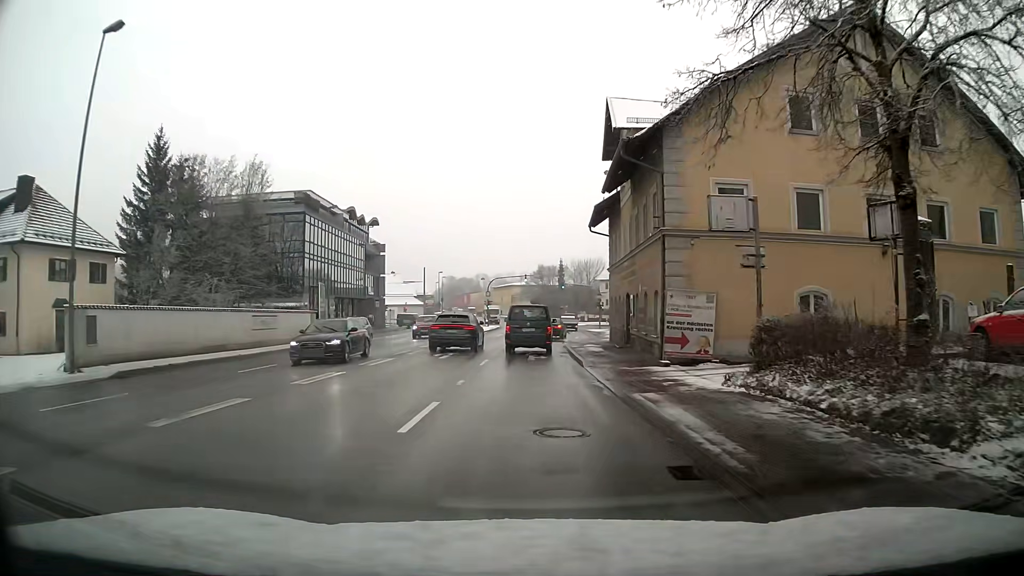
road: primary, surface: asphalt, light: Day
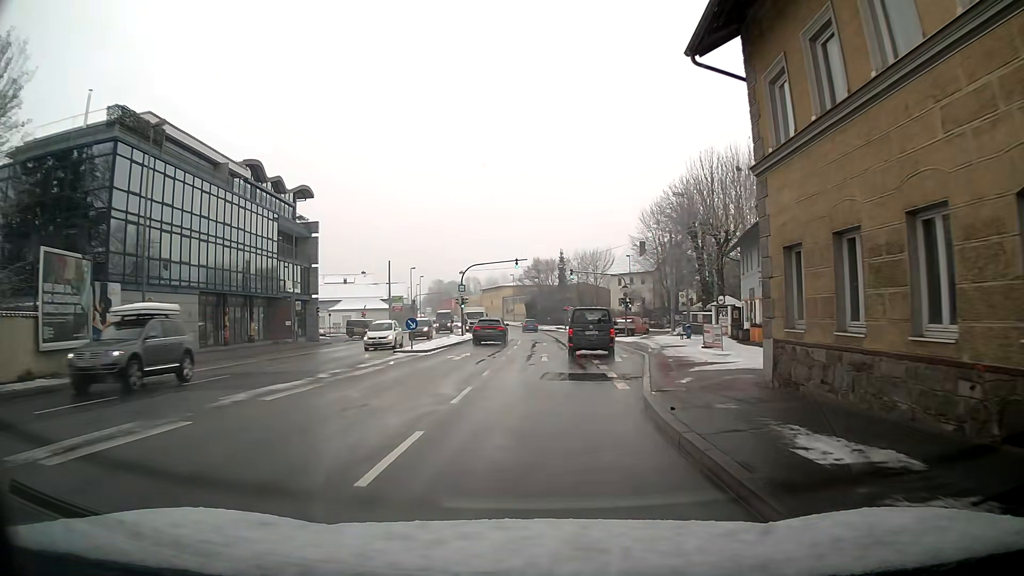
(0.0, +26.8) m; +1°
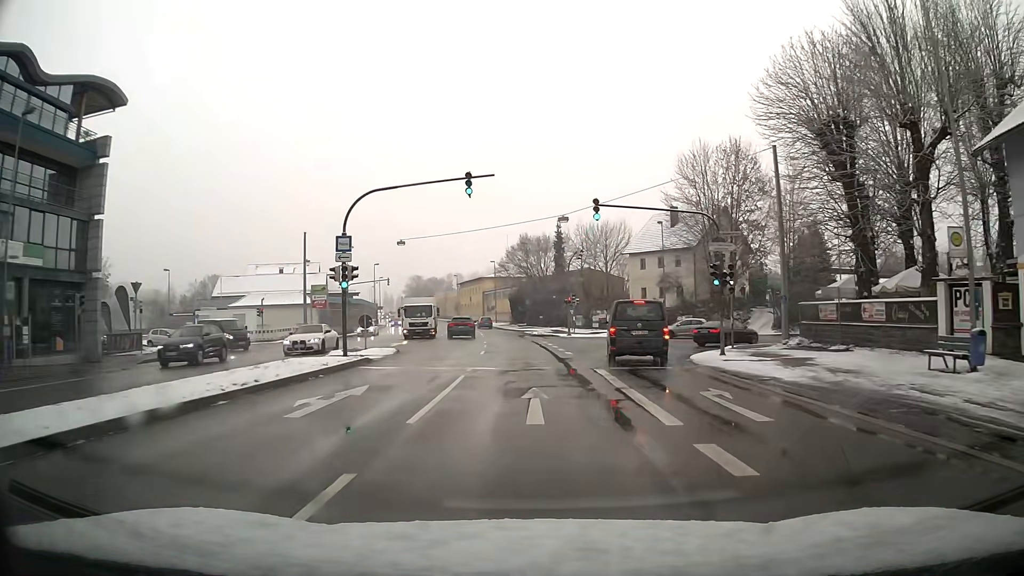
(0.0, +33.0) m; 0°
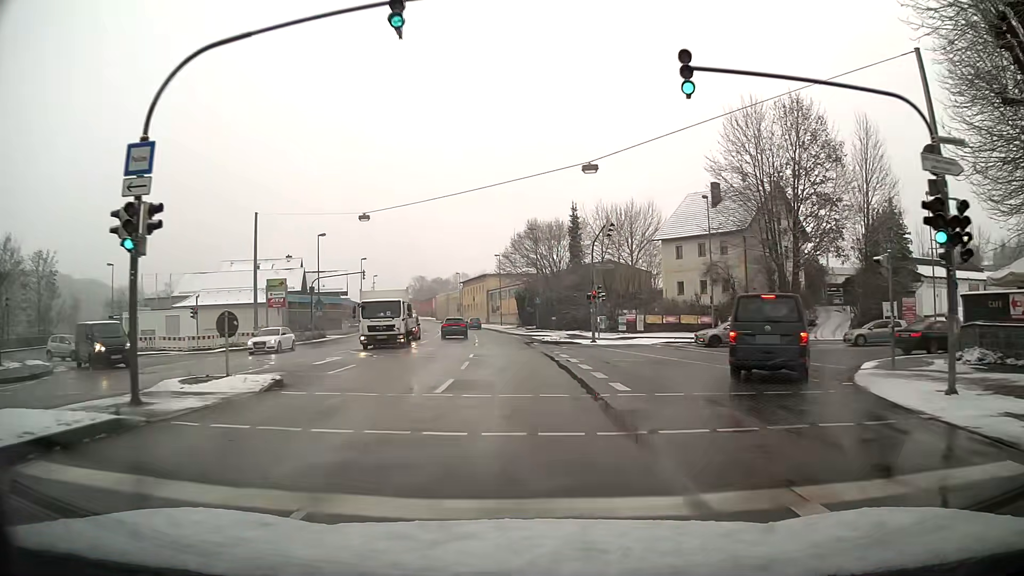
(-0.1, +14.4) m; -1°
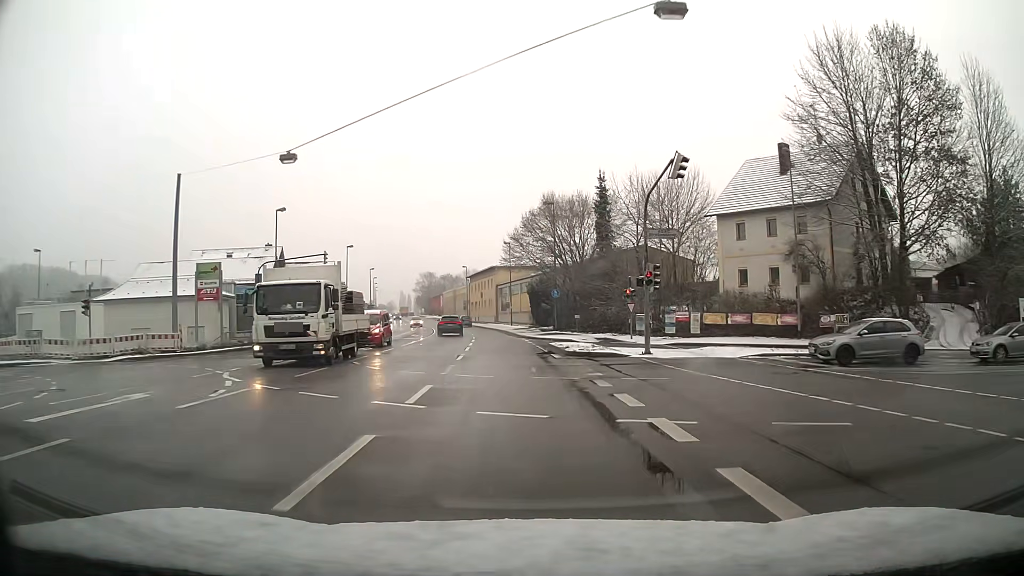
(-0.2, +14.7) m; -1°
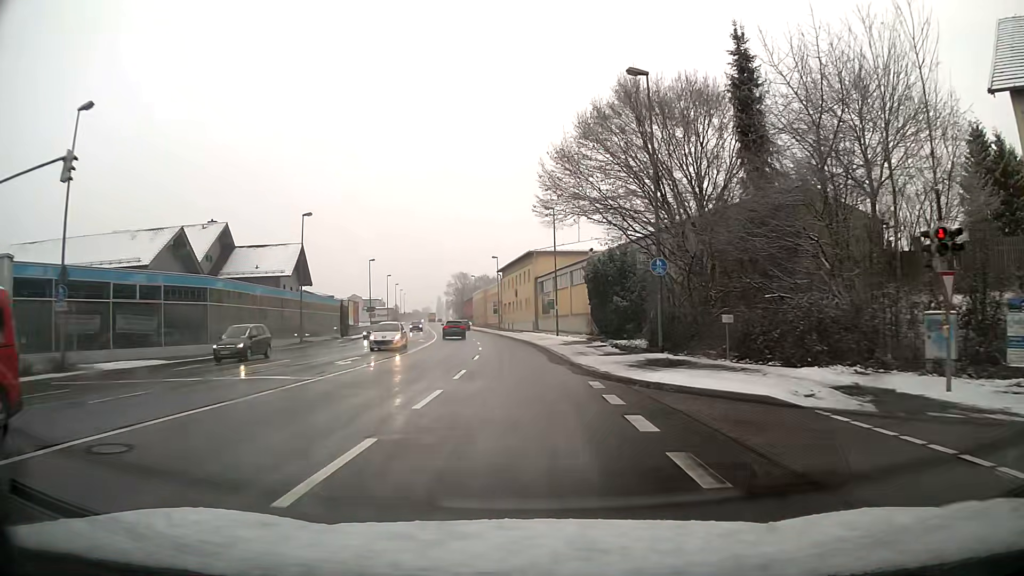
(-1.0, +29.8) m; -4°
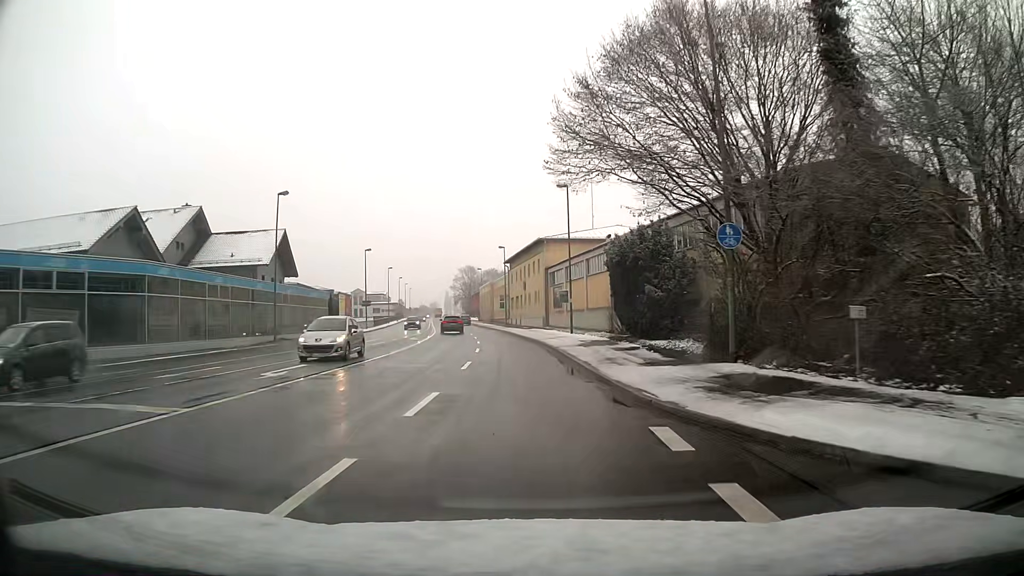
(-0.1, +7.5) m; -1°
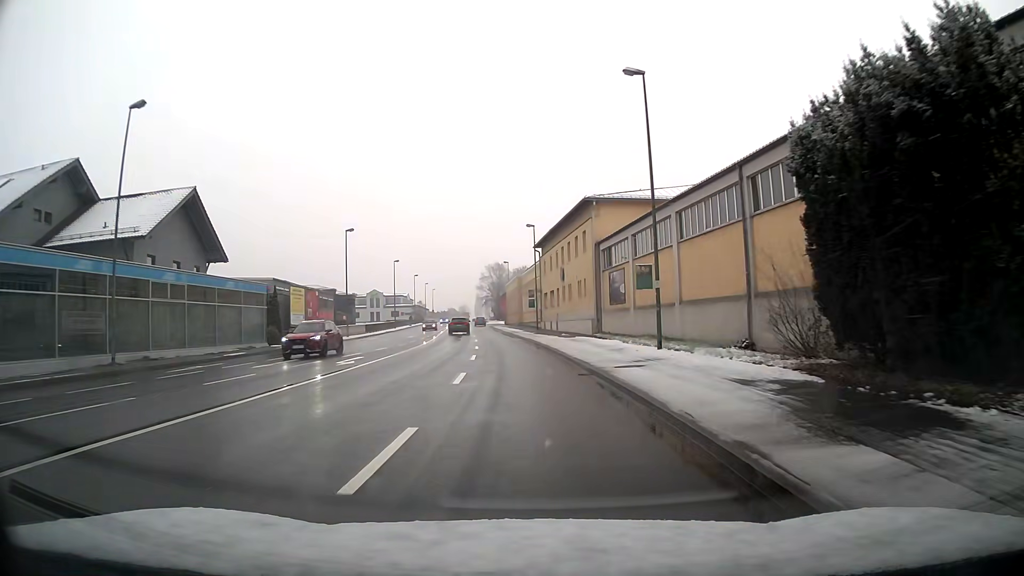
(-0.5, +22.6) m; -3°
(0, +10) (-1, +20) (-1, +30) (-2, +40) (-3, +50) (-4, +60) (-5, +70) (-6, +80) (-7, +90) (-8, +100) m
